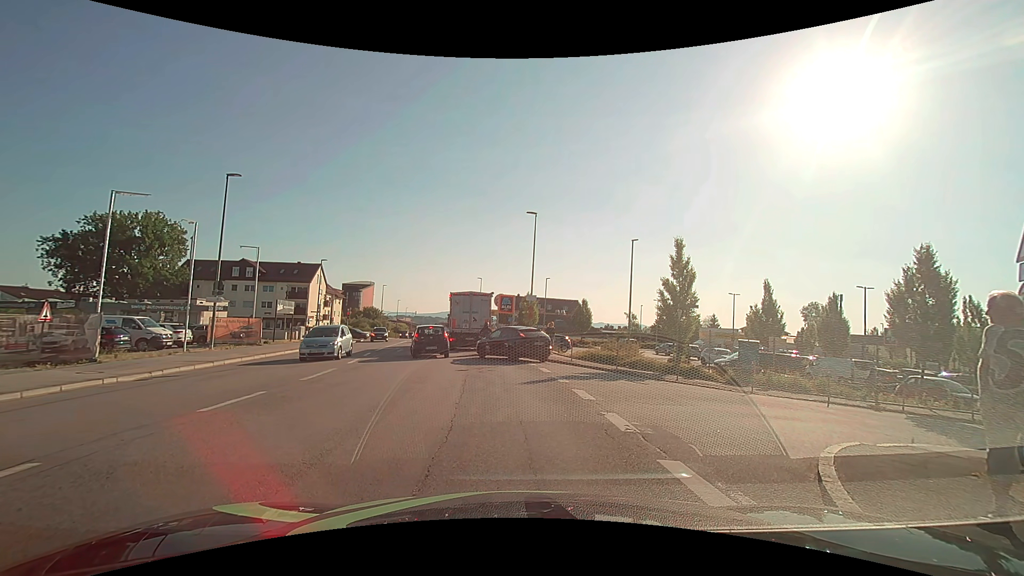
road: tertiary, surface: asphalt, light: Day
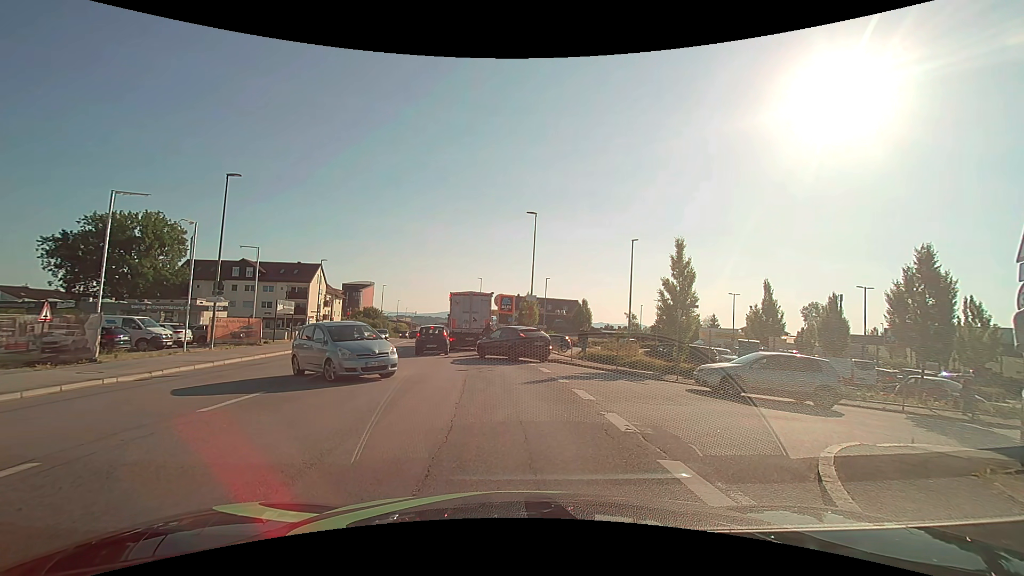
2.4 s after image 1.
(0.0, 0.0) m; 0°
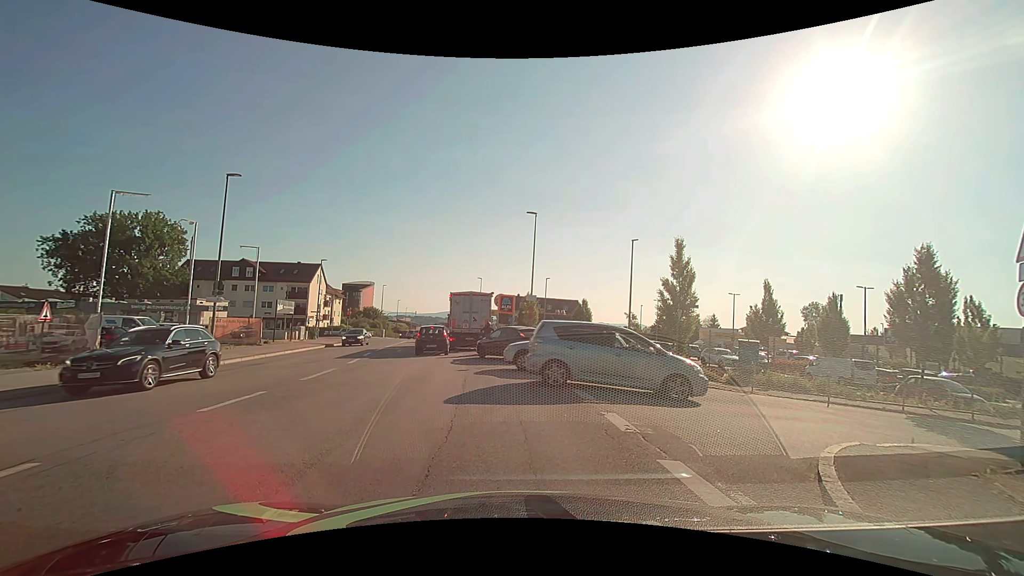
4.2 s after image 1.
(0.0, 0.0) m; 0°
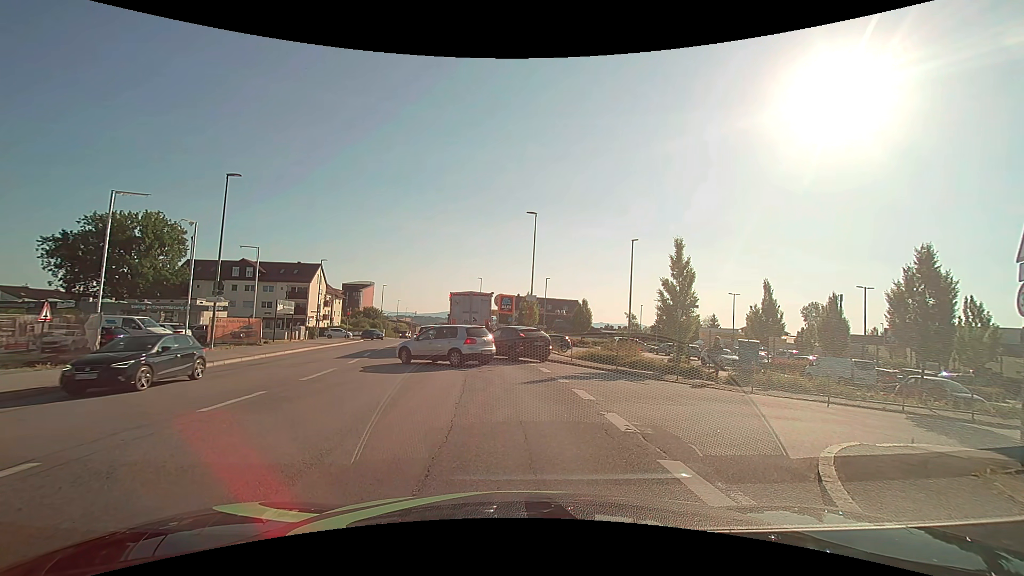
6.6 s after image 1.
(0.0, 0.0) m; 0°
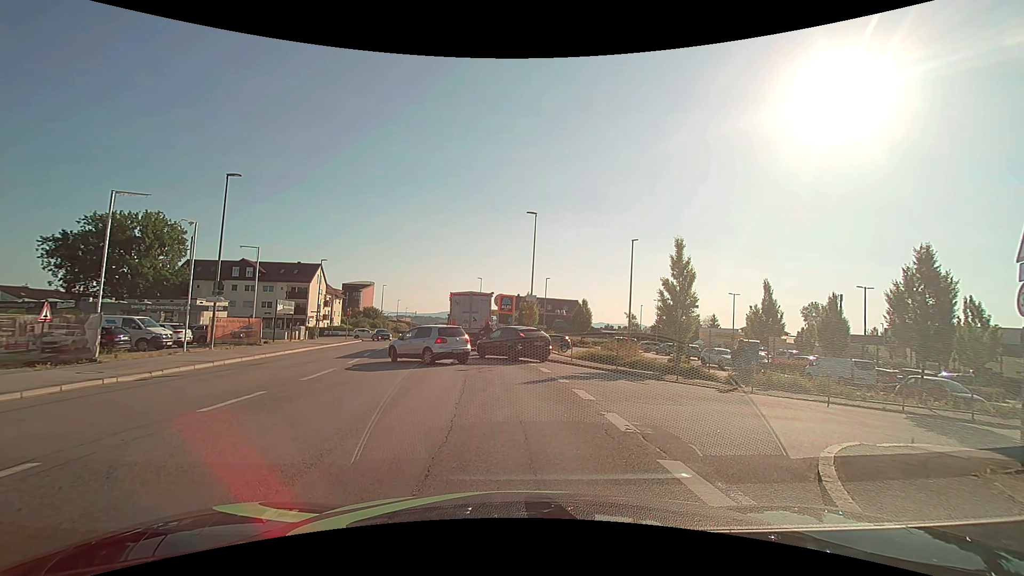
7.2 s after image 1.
(0.0, 0.0) m; 0°
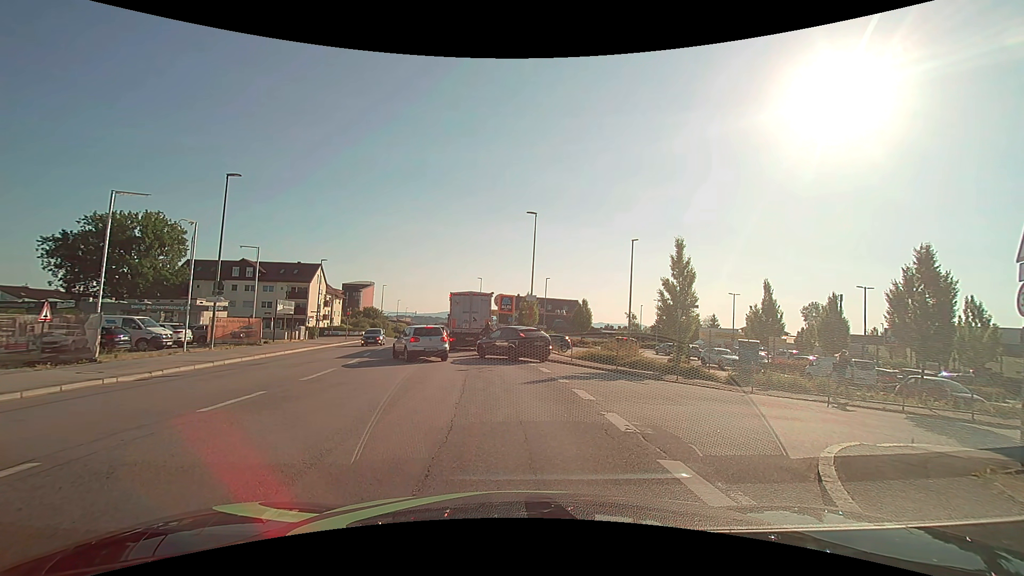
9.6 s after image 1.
(0.0, 0.0) m; 0°
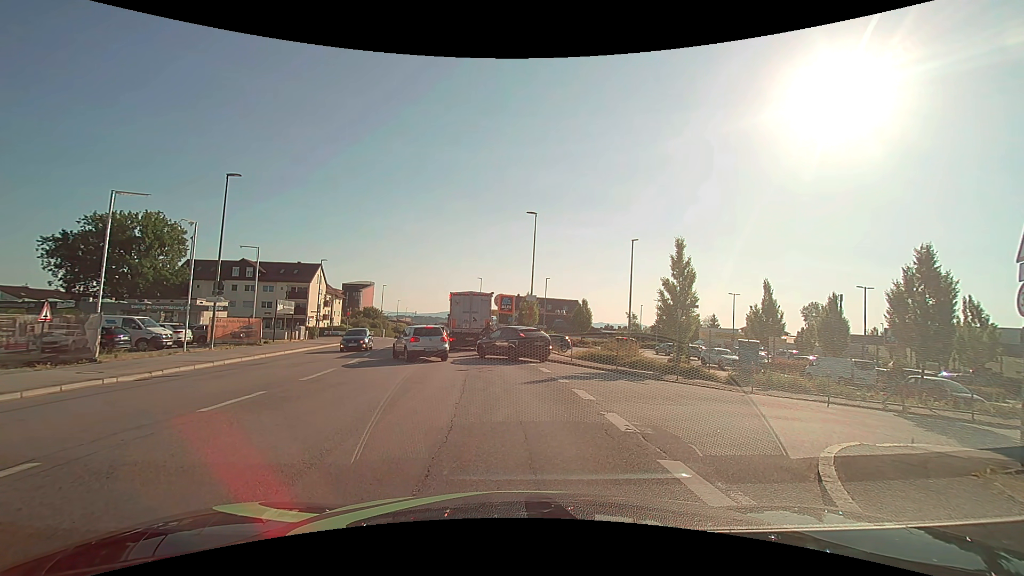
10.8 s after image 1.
(0.0, 0.0) m; 0°
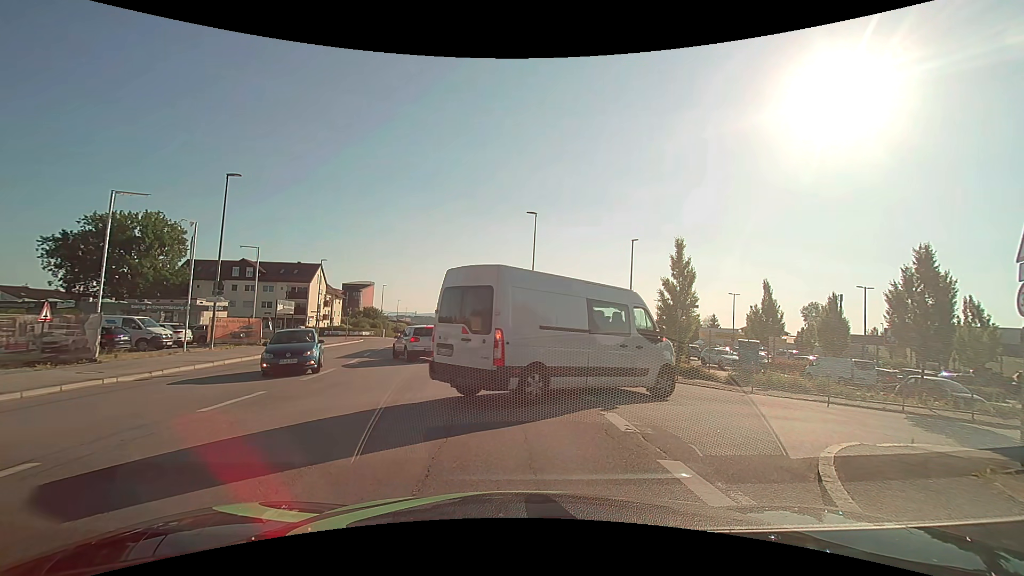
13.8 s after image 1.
(0.0, 0.0) m; 0°
(0, +10) (-1, +20) (-2, +30) (-3, +40) (-5, +50) (-6, +60) (-8, +69) (-9, +79) (-11, +89) (-13, +99) m
